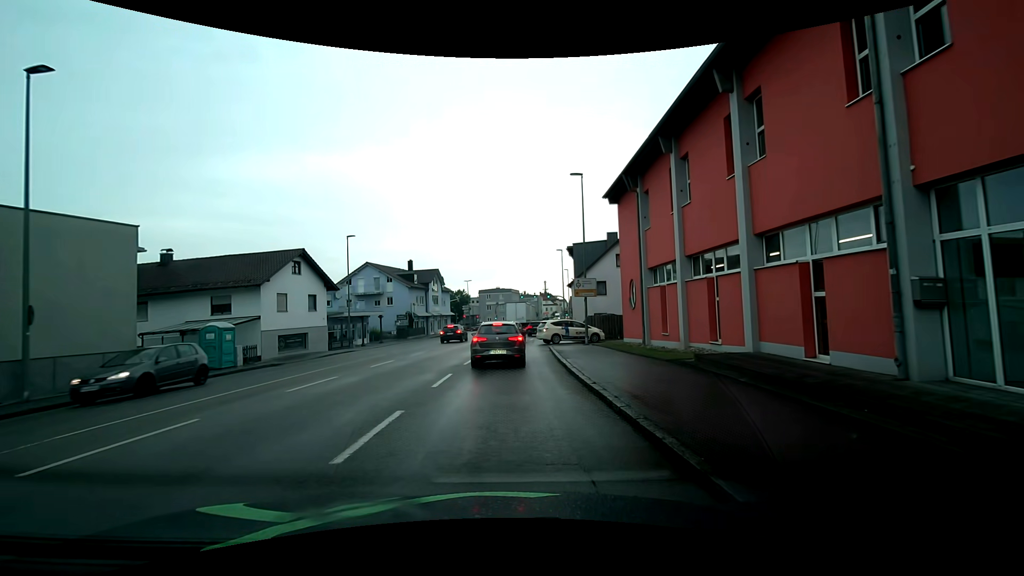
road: tertiary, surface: asphalt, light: Day
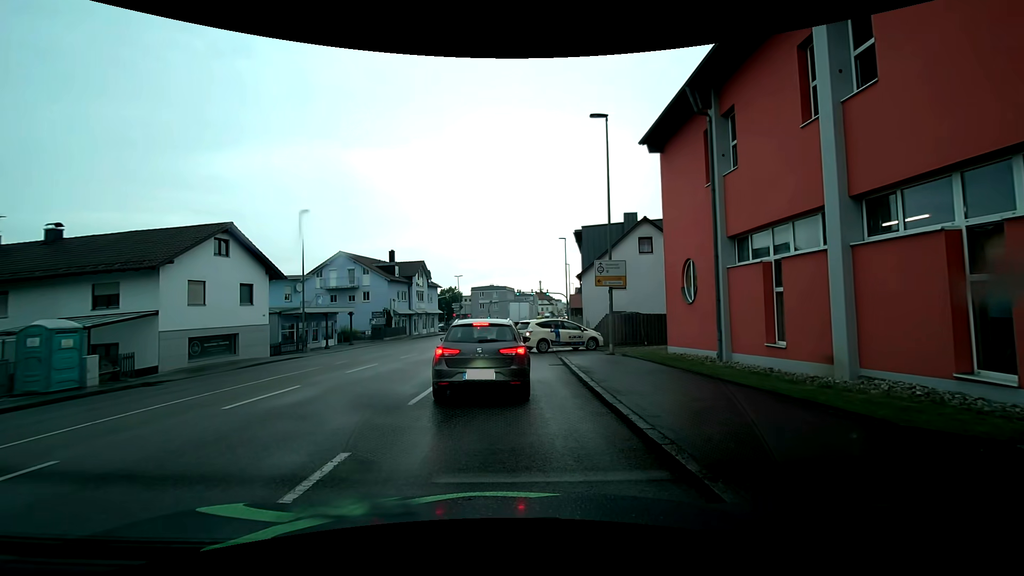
(+0.3, +8.2) m; +1°
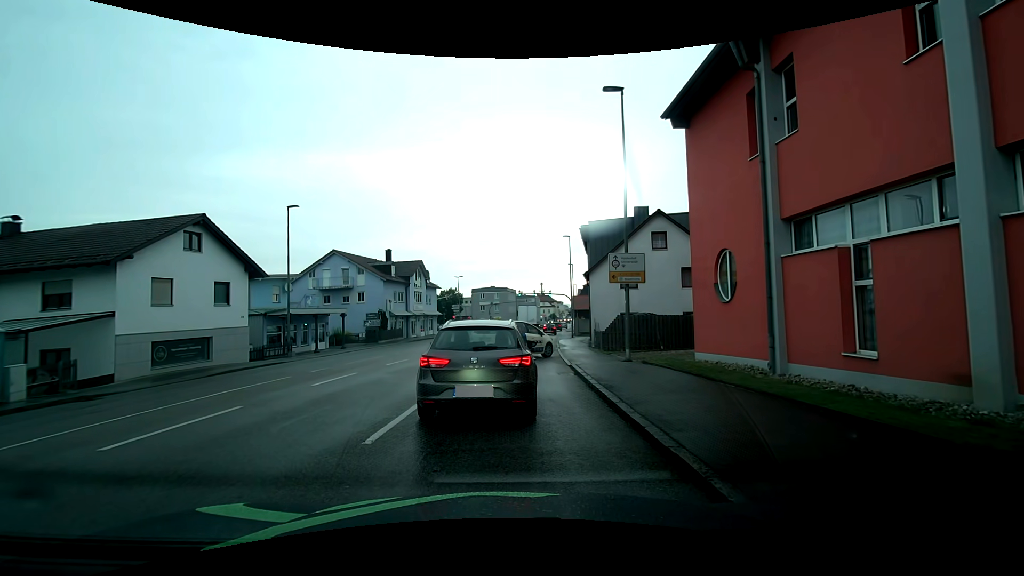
(+0.1, +2.5) m; +2°
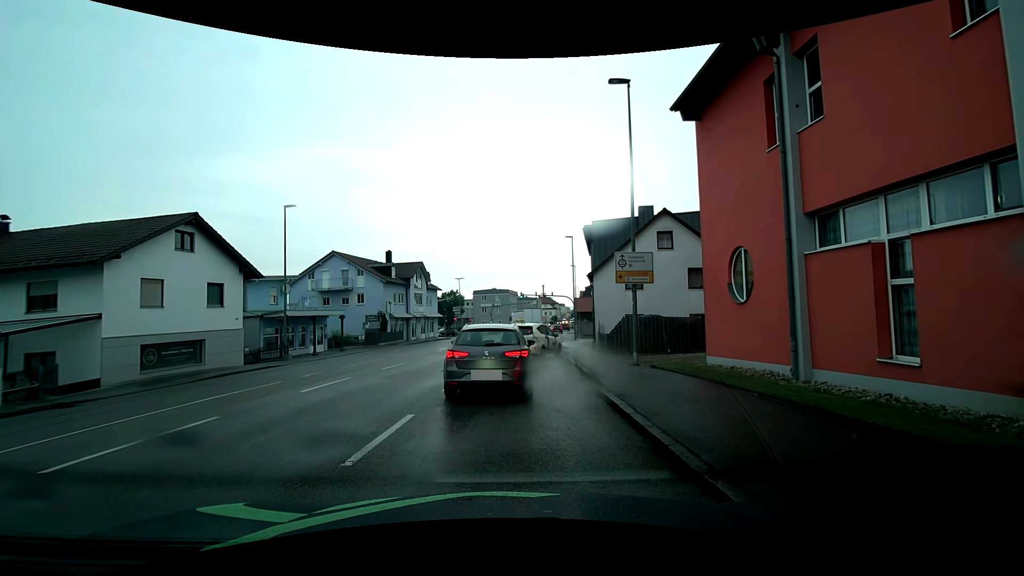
(0.0, +0.8) m; 0°
